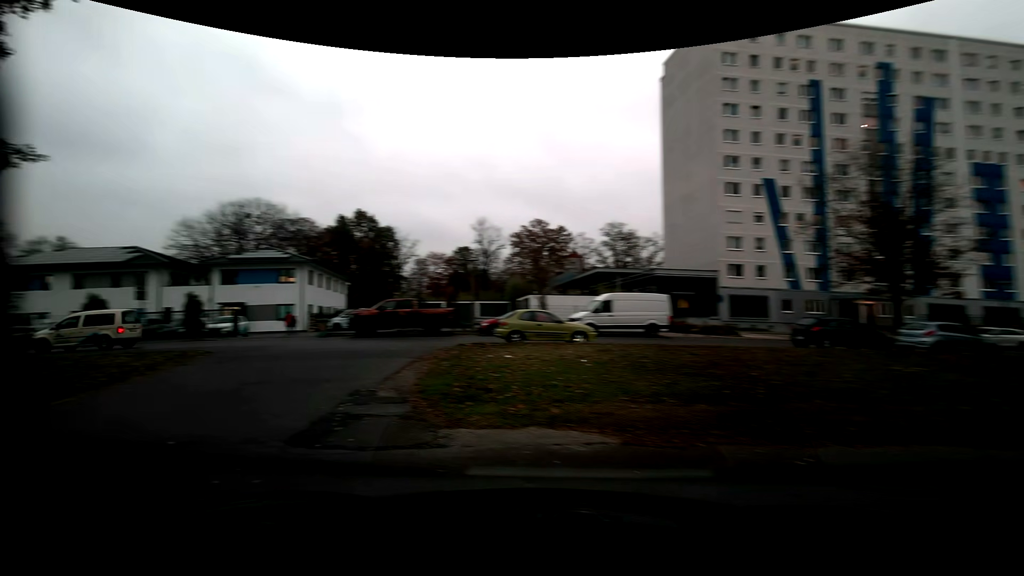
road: residential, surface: asphalt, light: Day
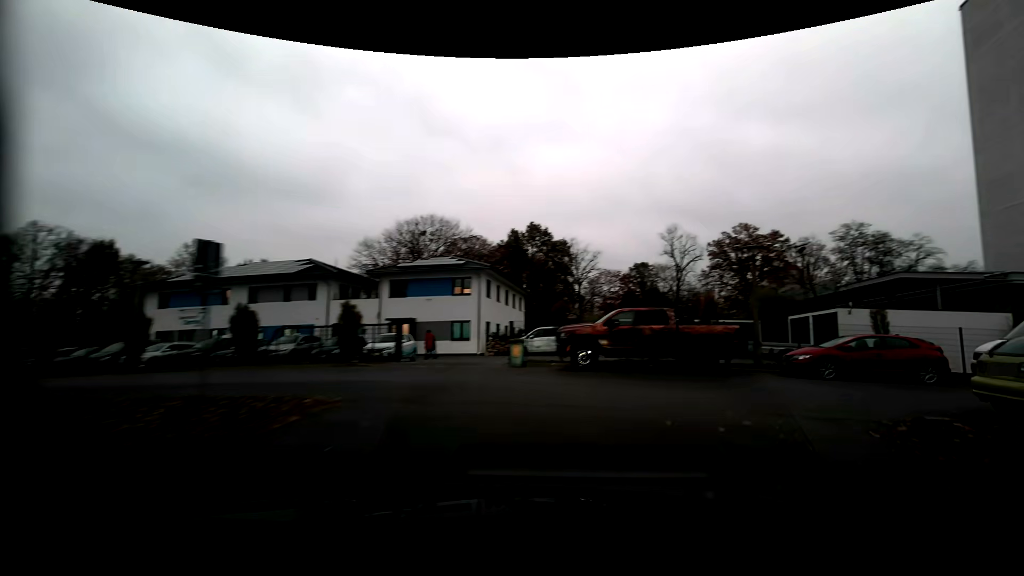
(-5.0, +11.5) m; -15°
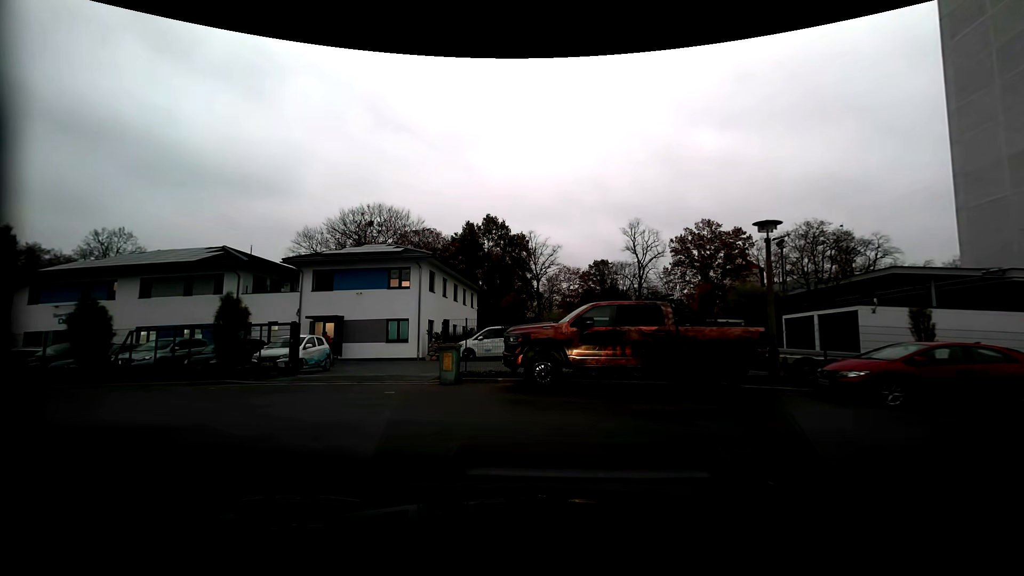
(+0.2, +4.9) m; +4°
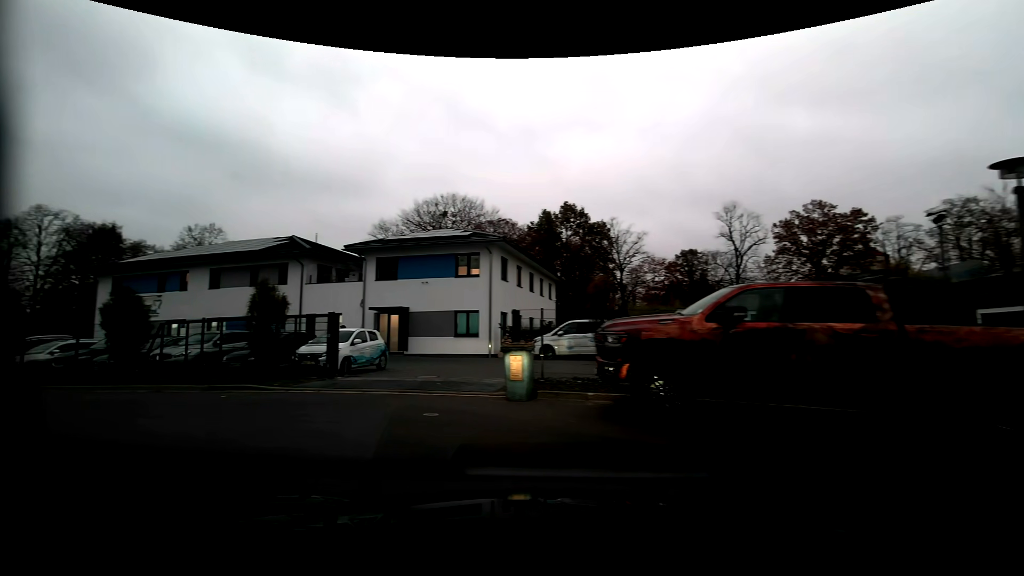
(-0.2, +3.6) m; -11°
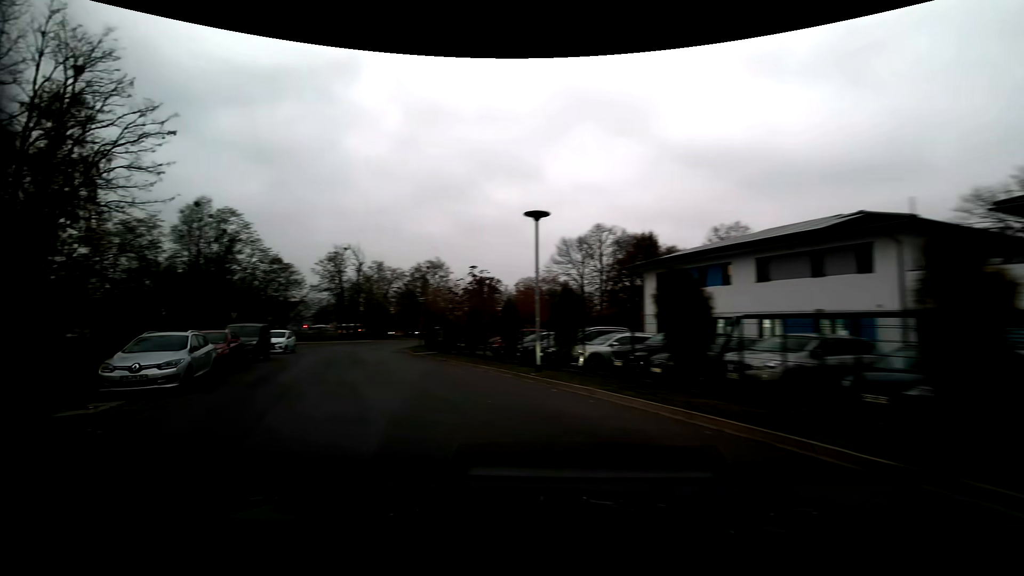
(-4.3, +7.3) m; -54°
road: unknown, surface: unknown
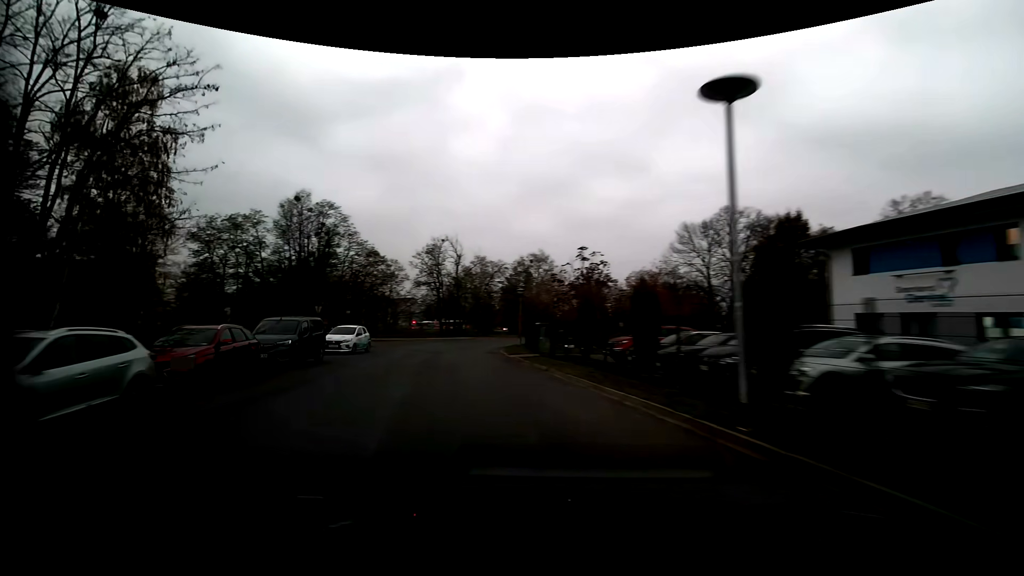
(-0.9, +8.4) m; -12°
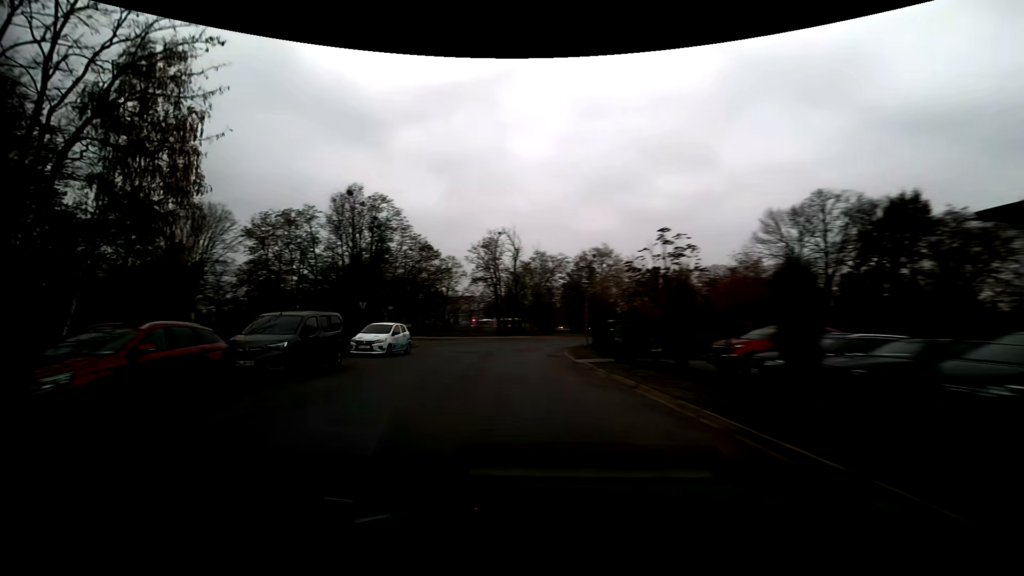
(-0.3, +5.2) m; -7°
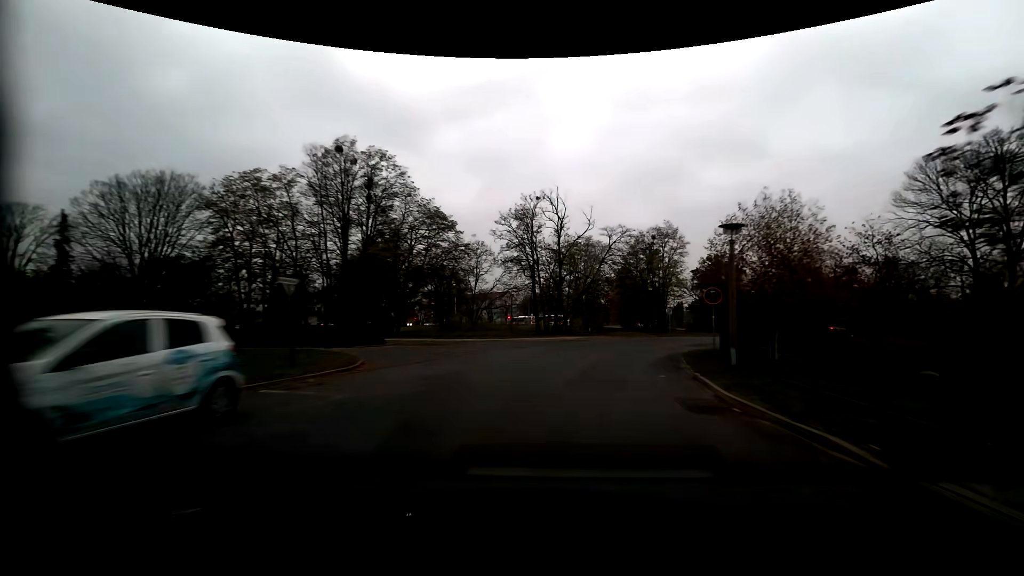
(-1.2, +18.2) m; -3°
